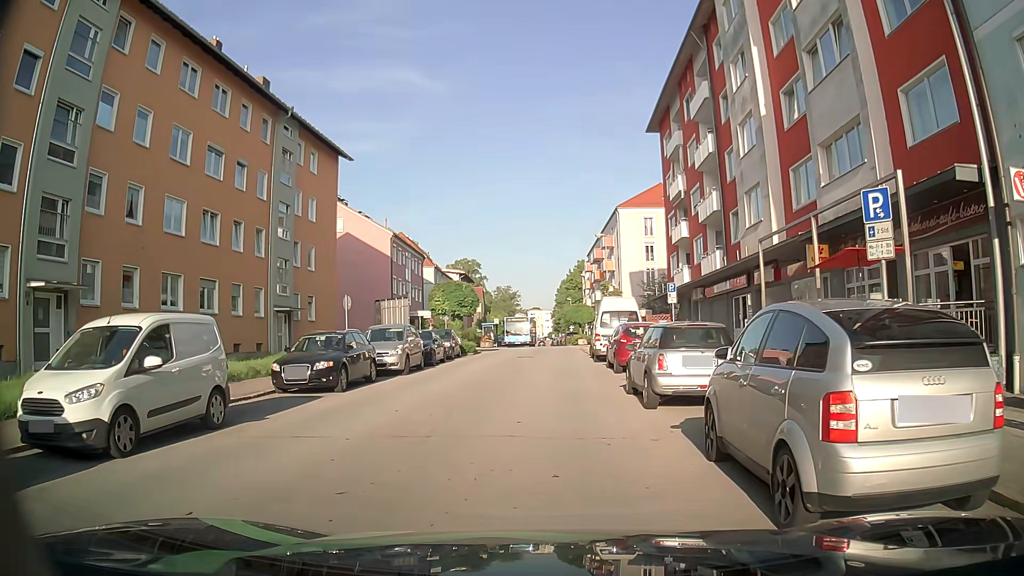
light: Day
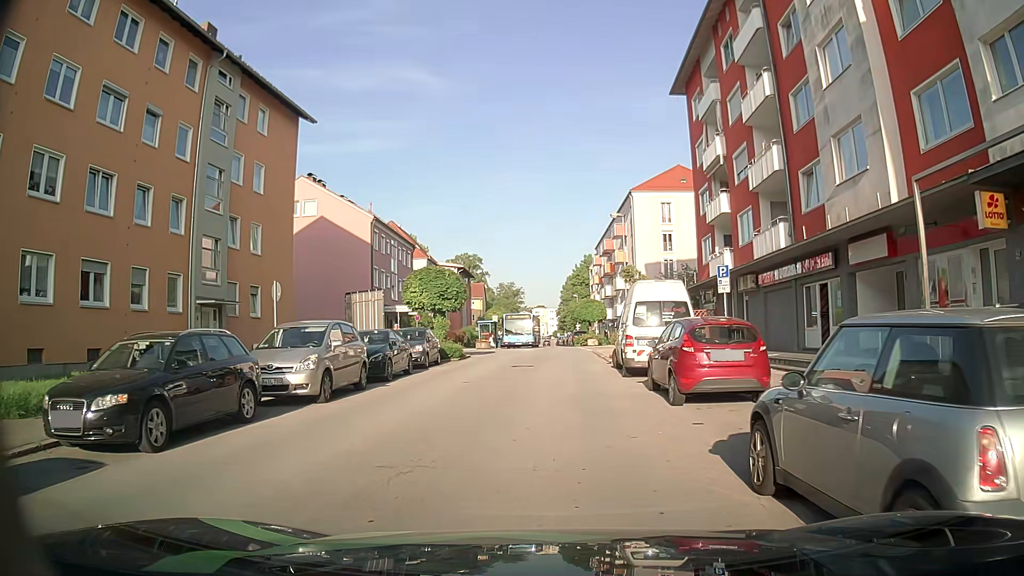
(-0.2, +8.3) m; -1°
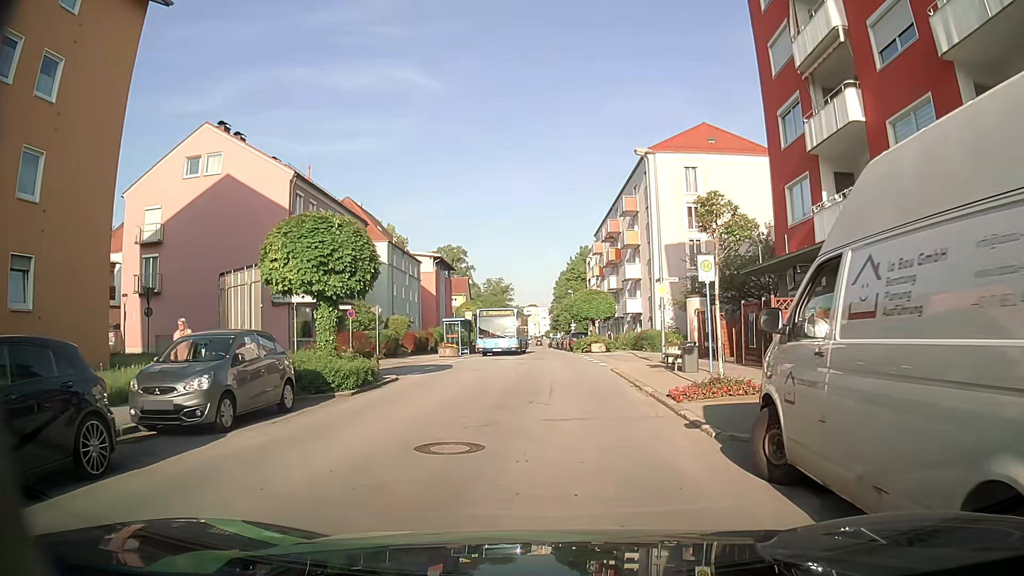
(+0.1, +15.1) m; 0°
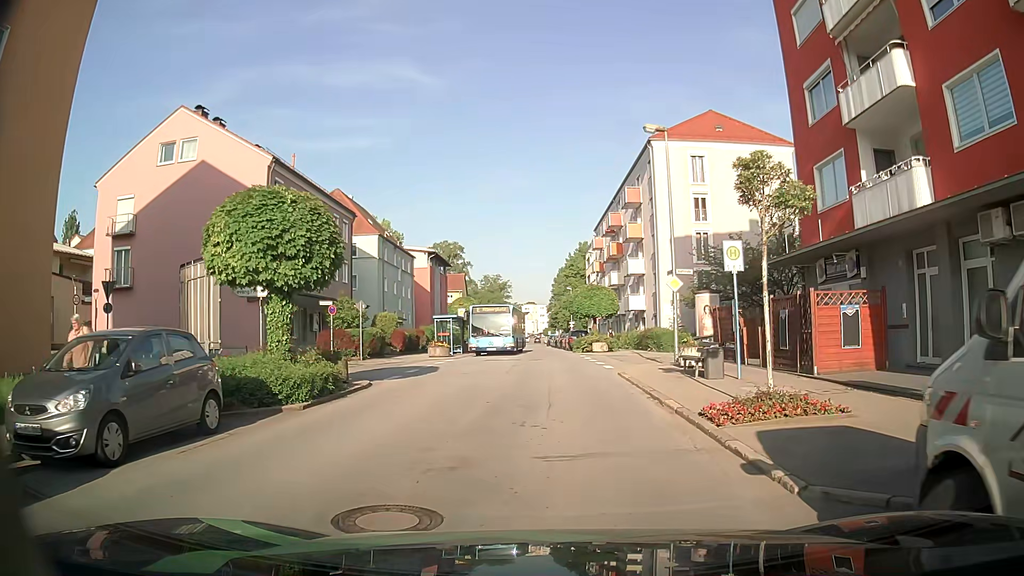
(0.0, +2.9) m; 0°
